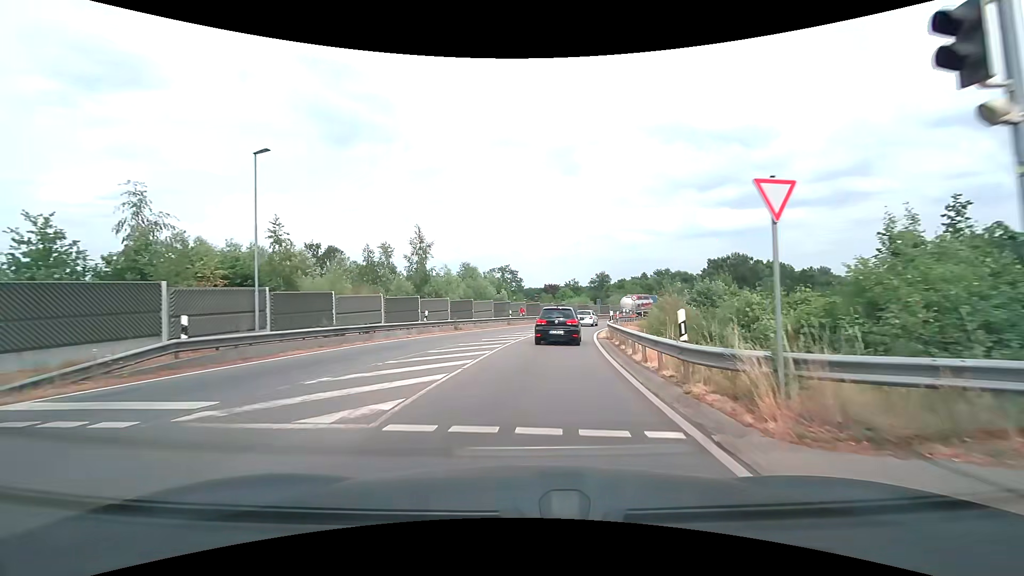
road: secondary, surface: asphalt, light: Day
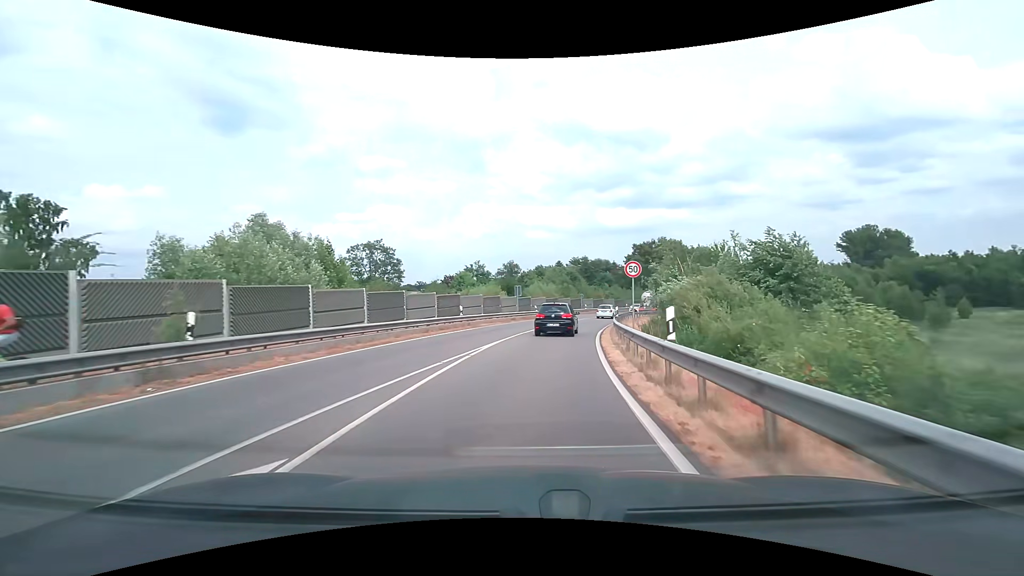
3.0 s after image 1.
(+3.1, +32.7) m; +10°
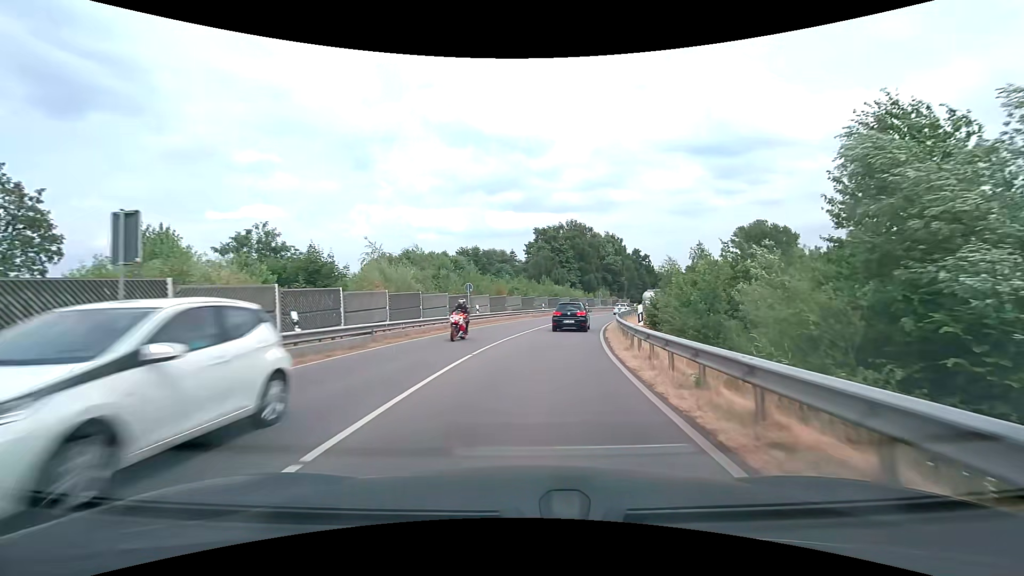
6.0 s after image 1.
(+3.9, +35.3) m; +13°
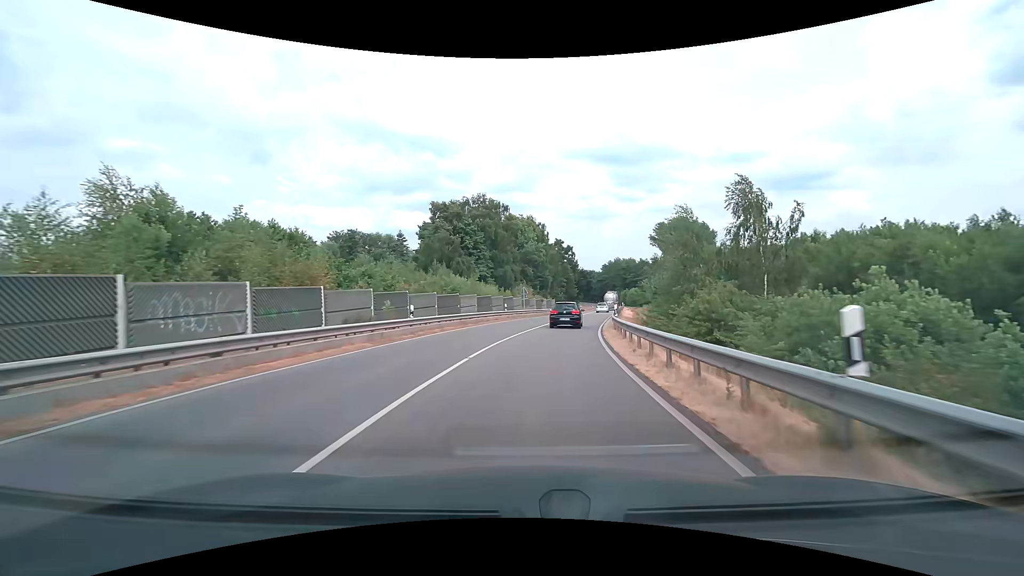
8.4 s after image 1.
(+2.6, +29.8) m; +10°
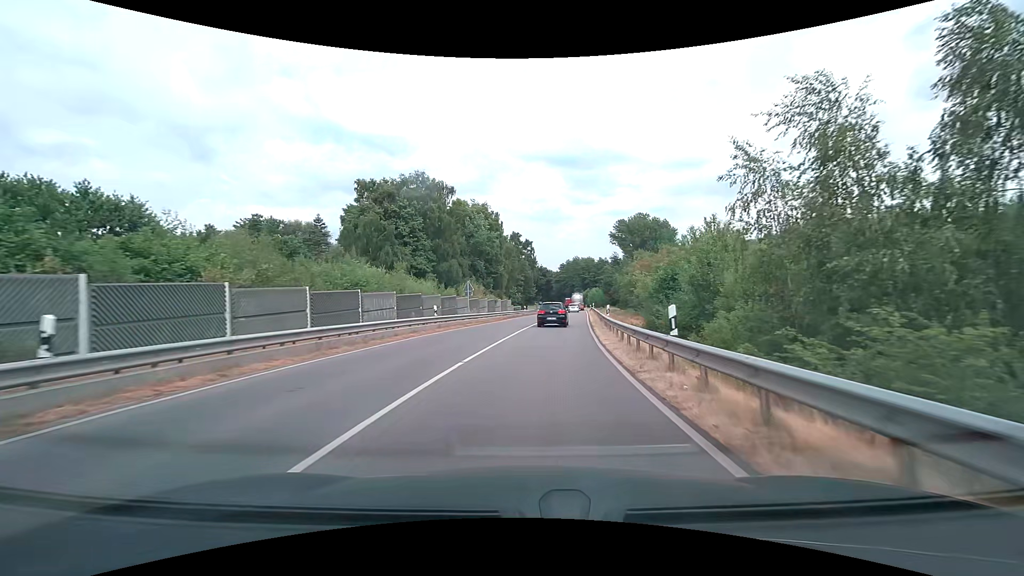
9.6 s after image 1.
(+0.7, +15.1) m; +5°
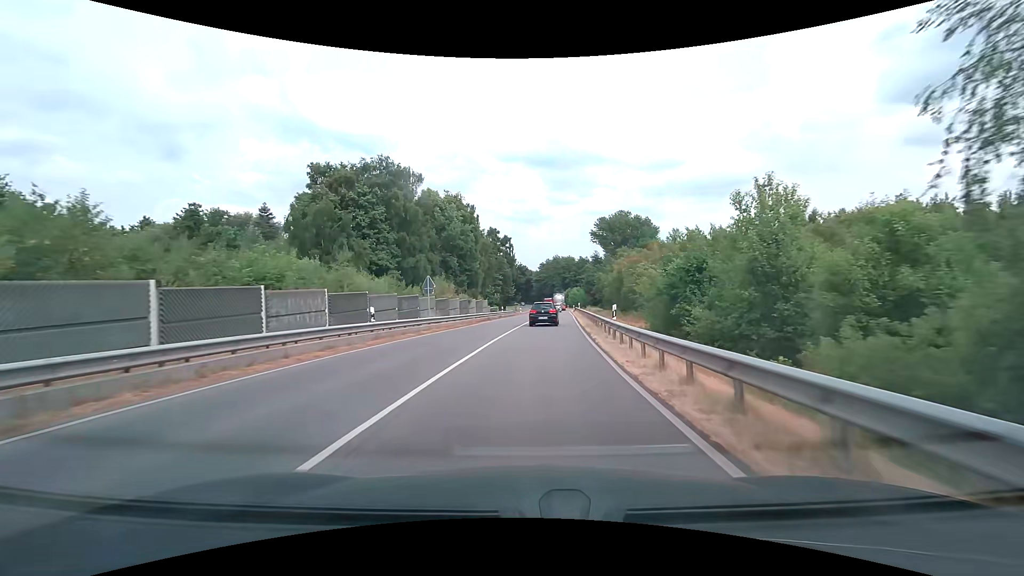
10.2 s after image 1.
(+0.2, +7.5) m; +2°
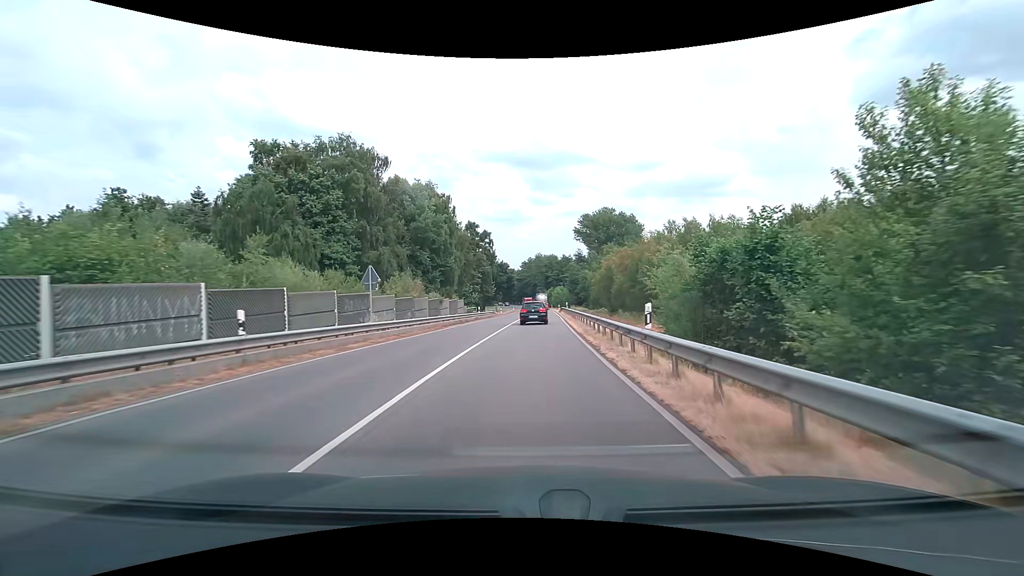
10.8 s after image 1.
(+0.1, +7.5) m; +3°
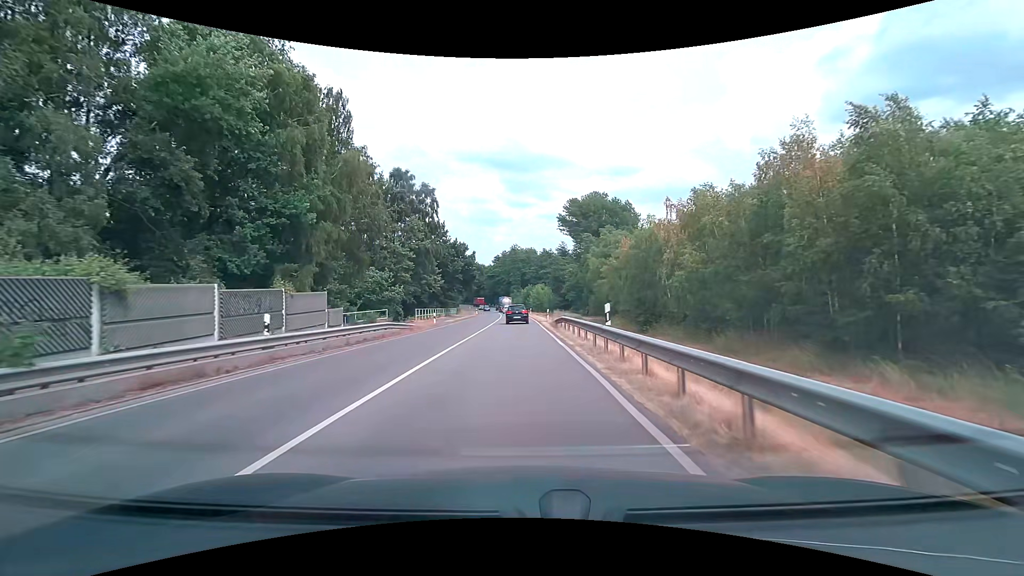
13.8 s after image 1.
(+1.1, +37.9) m; +3°
(0, +10) (0, +20) (0, +30) (-1, +40) (-1, +50) (-1, +60) (-2, +70) (-2, +80) (-3, +90) (-3, +100) m
